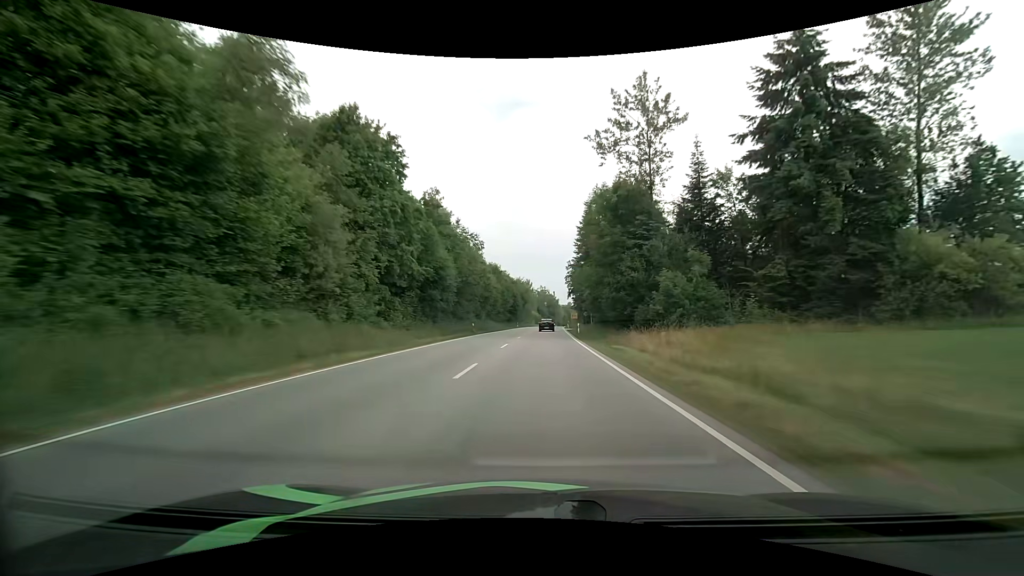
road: primary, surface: asphalt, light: Day
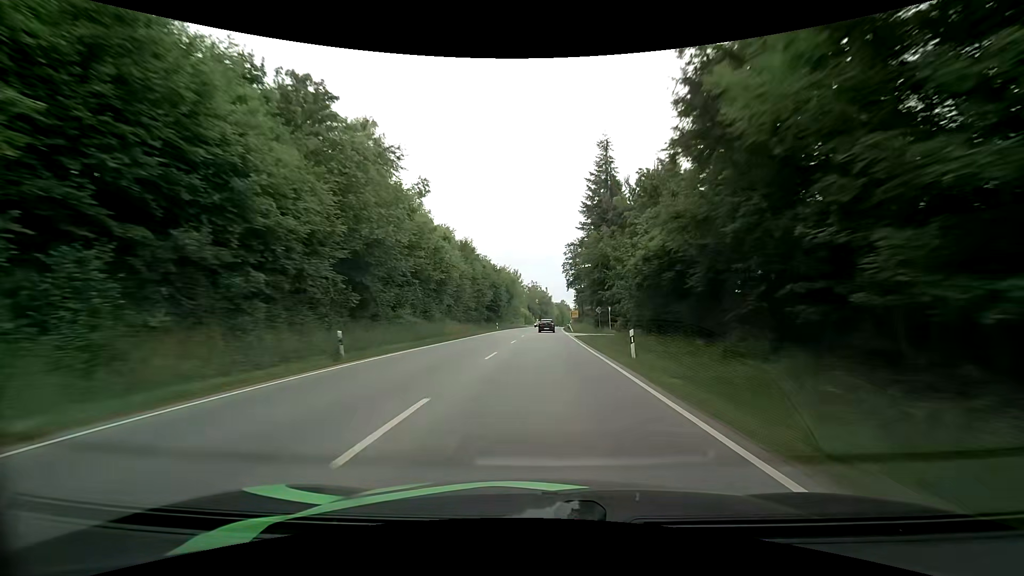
(+0.2, +30.4) m; +1°
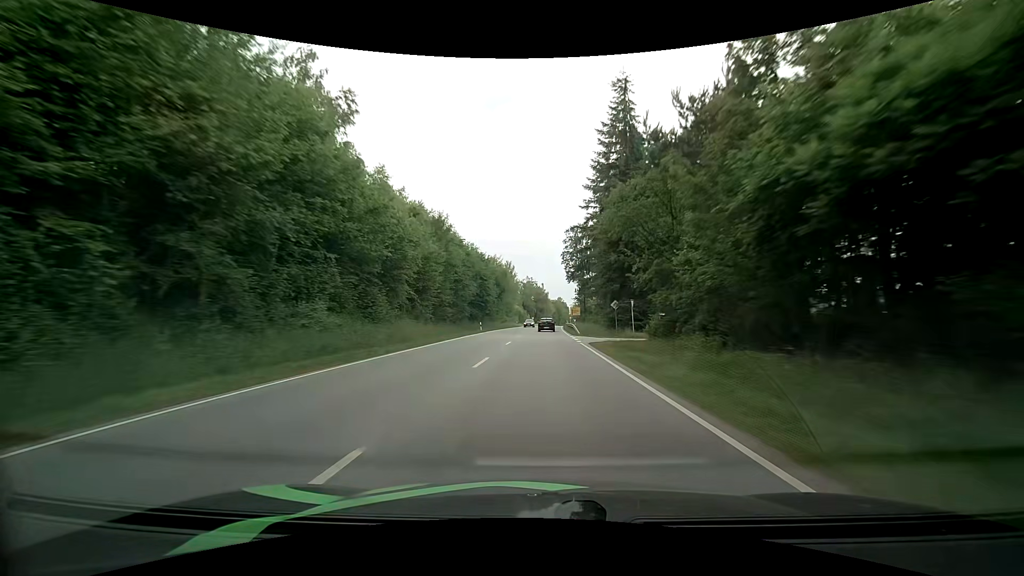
(0.0, +15.0) m; 0°
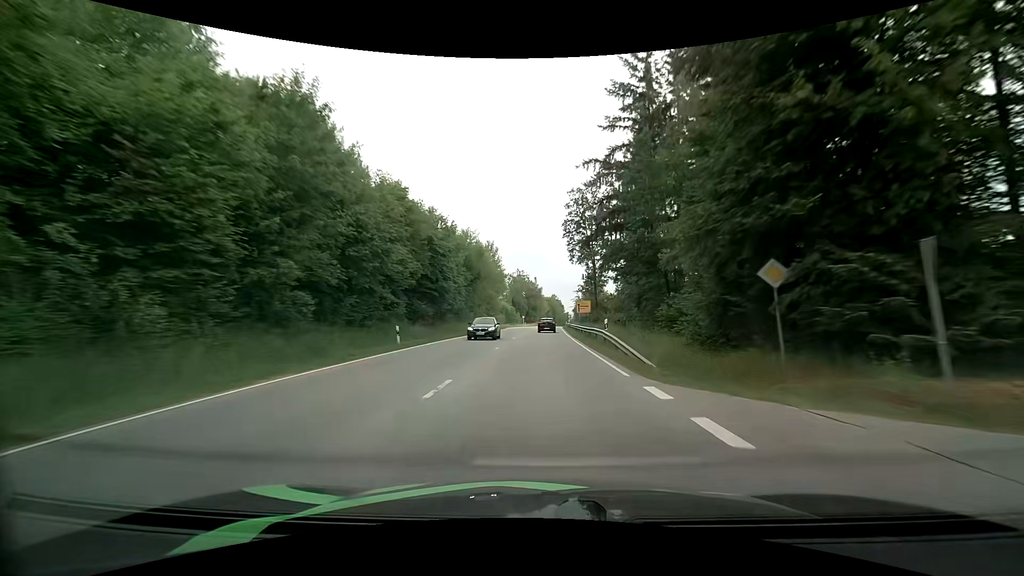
(+0.3, +29.3) m; +1°
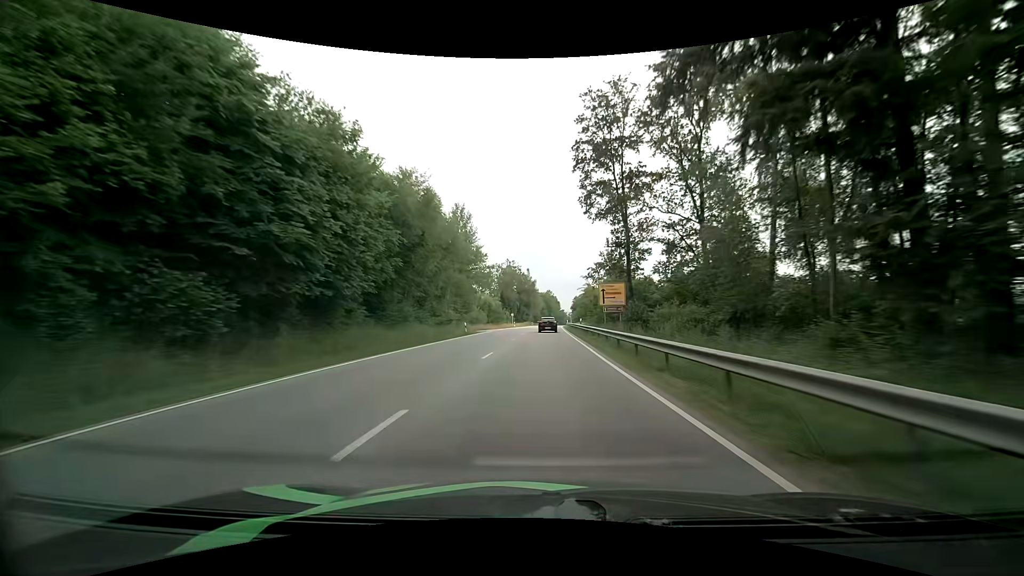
(+0.1, +28.1) m; +1°
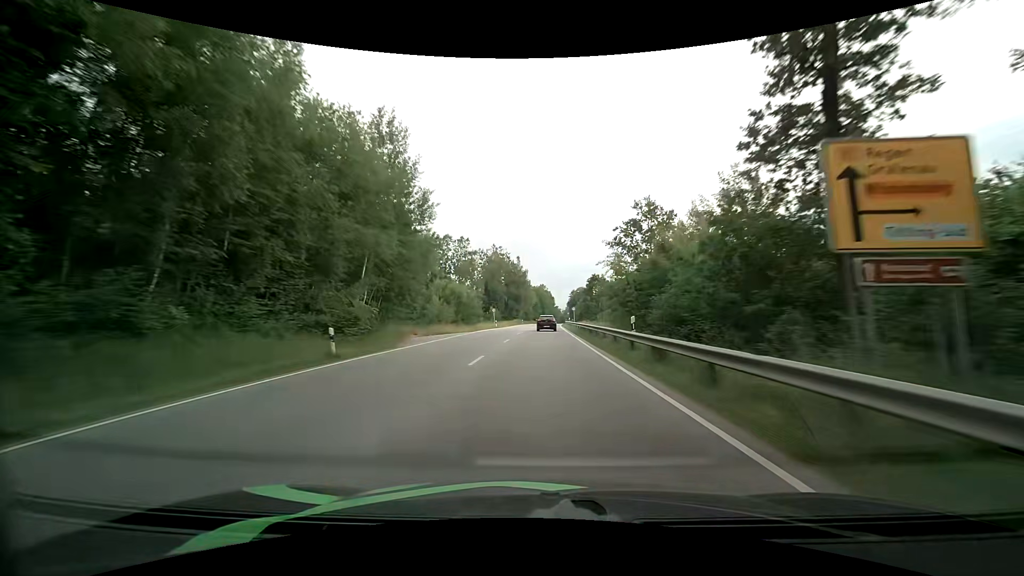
(-0.1, +27.1) m; +1°
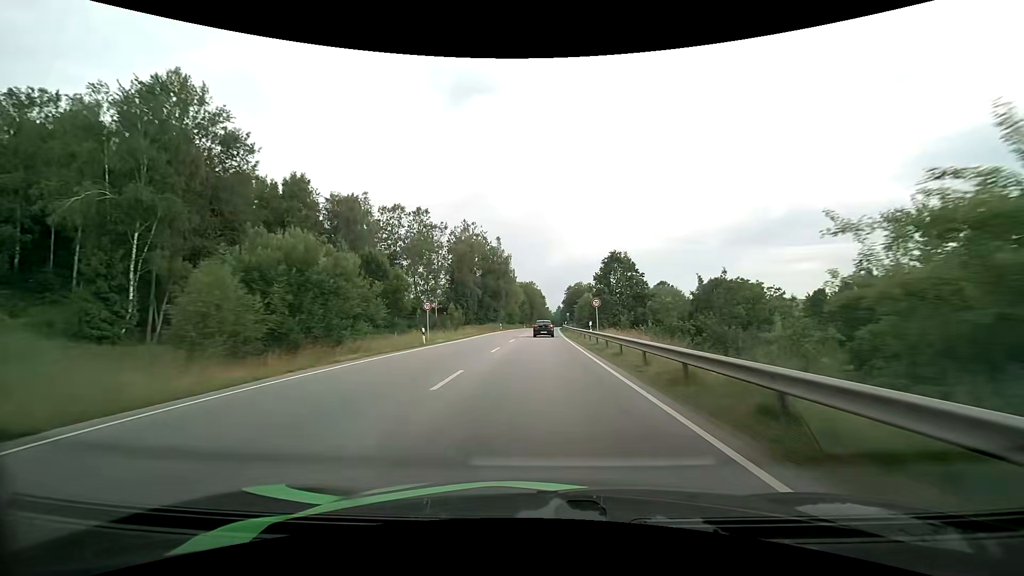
(+0.2, +39.0) m; +1°
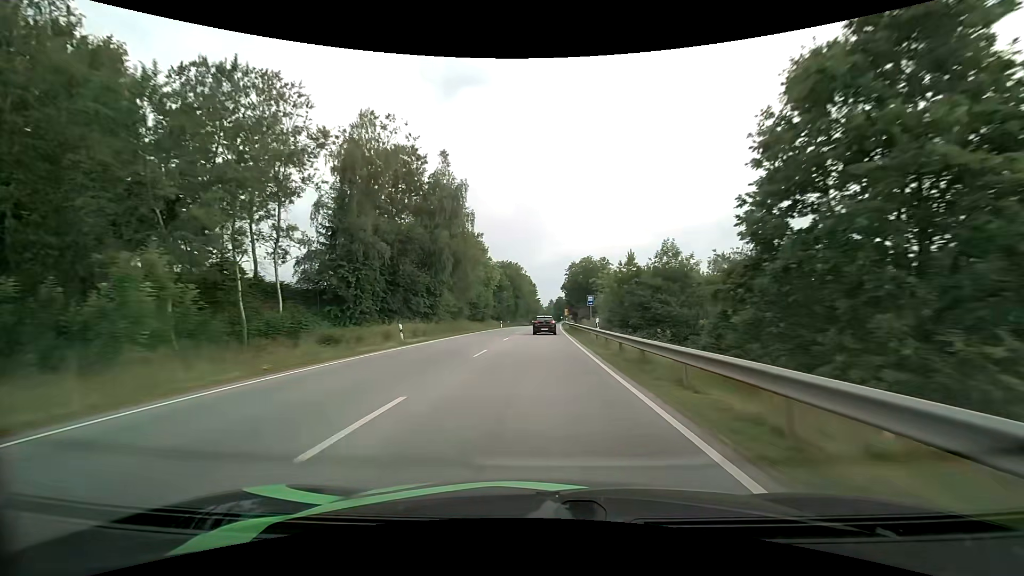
(+0.4, +52.8) m; +1°
(0, +10) (0, +20) (0, +30) (0, +40) (0, +50) (+1, +60) (+1, +70) (+1, +80) (+1, +90) (+2, +100) m
